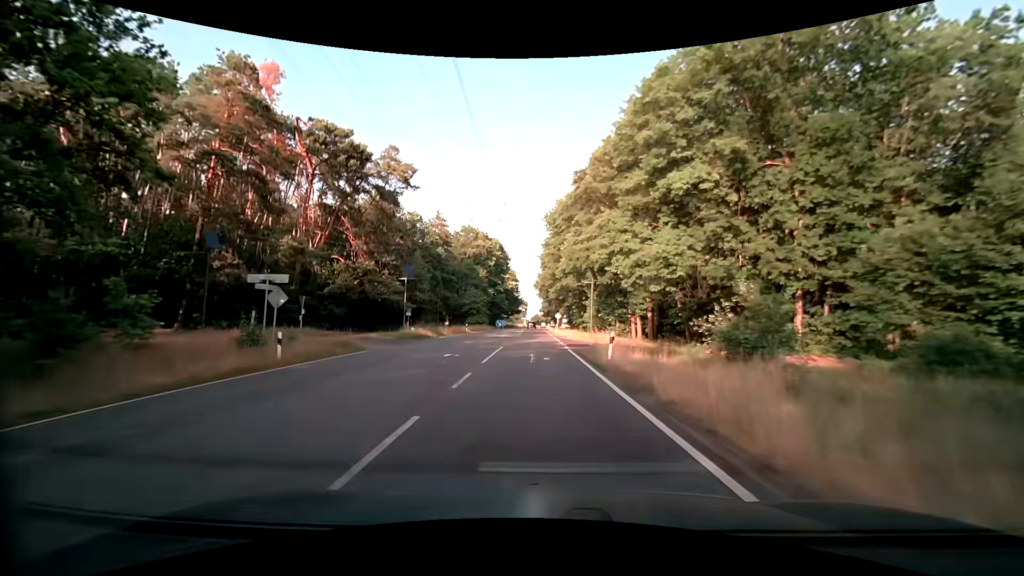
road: secondary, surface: asphalt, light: Day
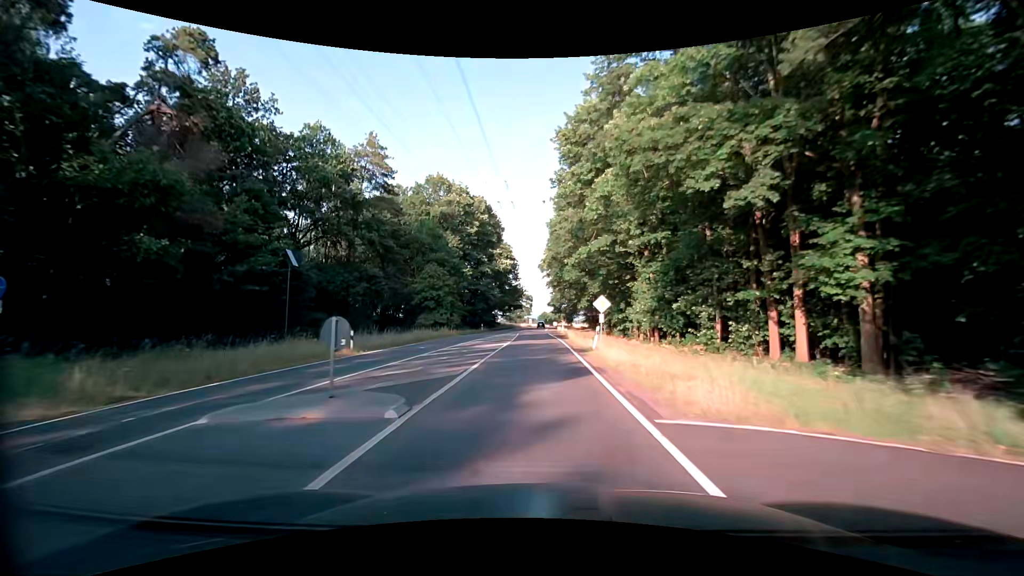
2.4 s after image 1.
(-0.5, +43.1) m; -1°
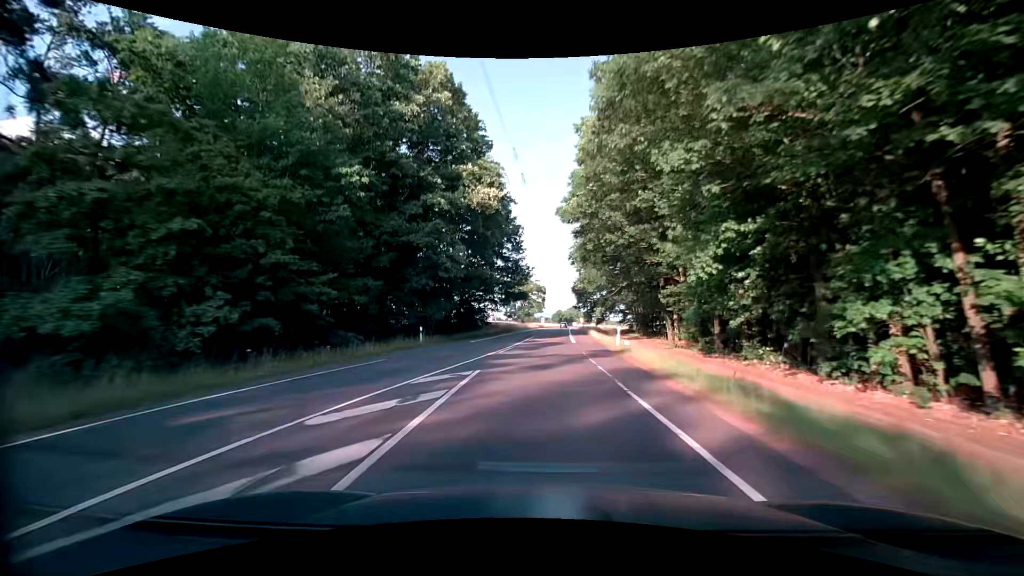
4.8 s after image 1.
(-0.8, +43.9) m; -2°
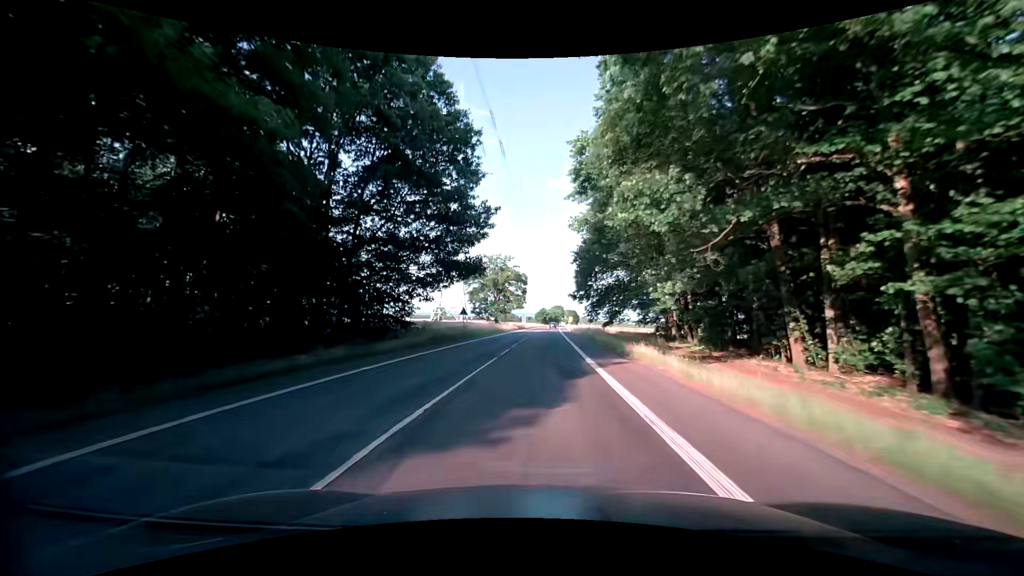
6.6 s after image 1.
(+0.4, +34.2) m; +2°
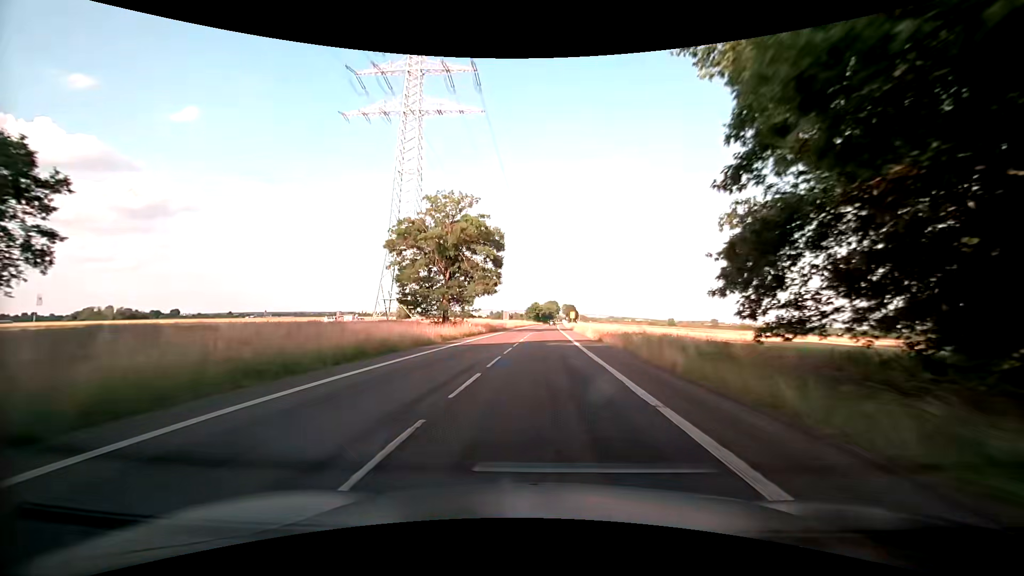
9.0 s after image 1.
(+0.3, +47.1) m; +1°
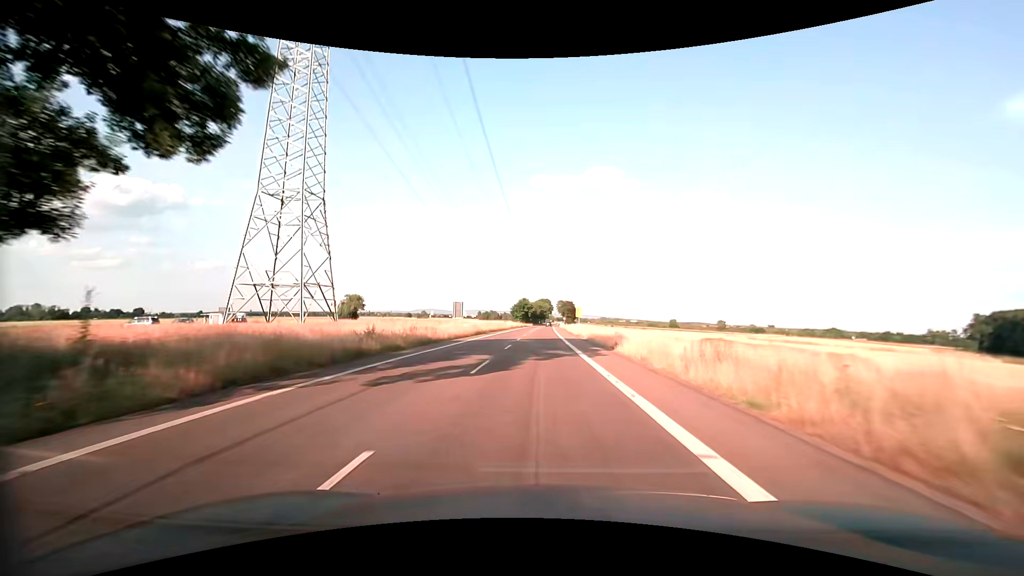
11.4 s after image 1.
(+0.4, +48.7) m; +1°
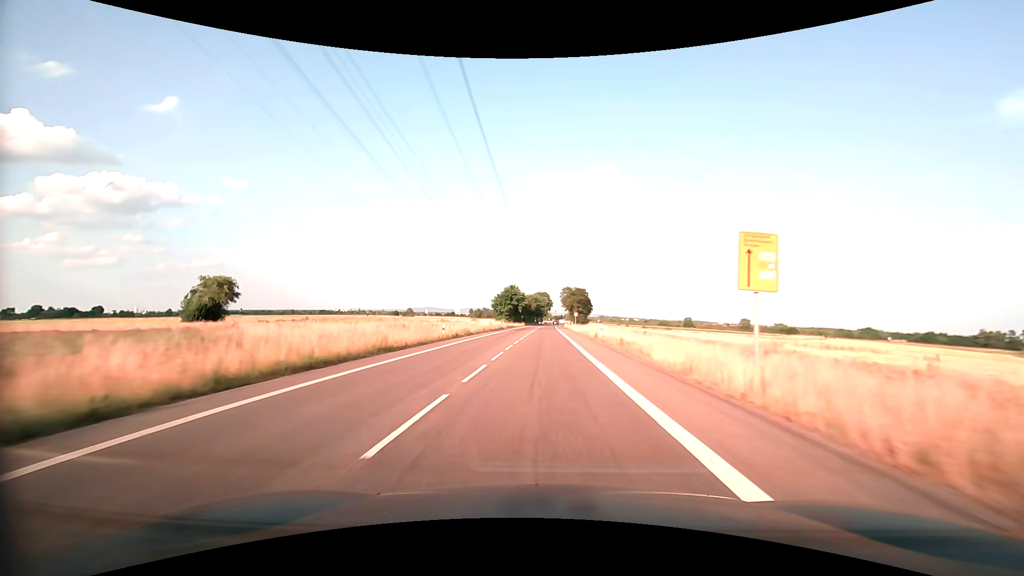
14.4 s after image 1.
(+0.2, +62.6) m; 0°
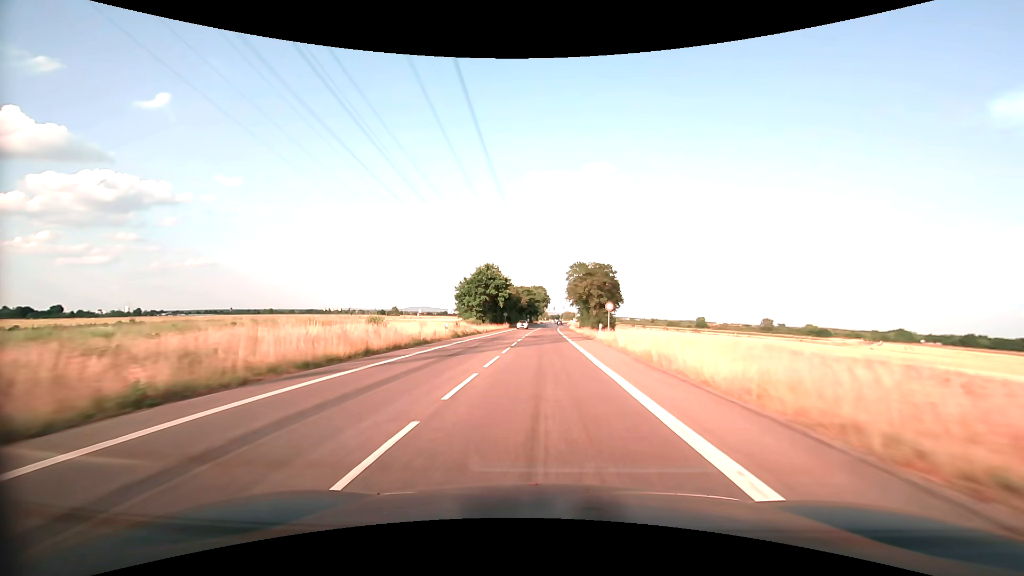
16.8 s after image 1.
(+0.4, +49.4) m; +1°
(0, +10) (0, +20) (0, +30) (0, +40) (0, +50) (0, +60) (+1, +70) (+1, +80) (+1, +90) (+2, +100) m
